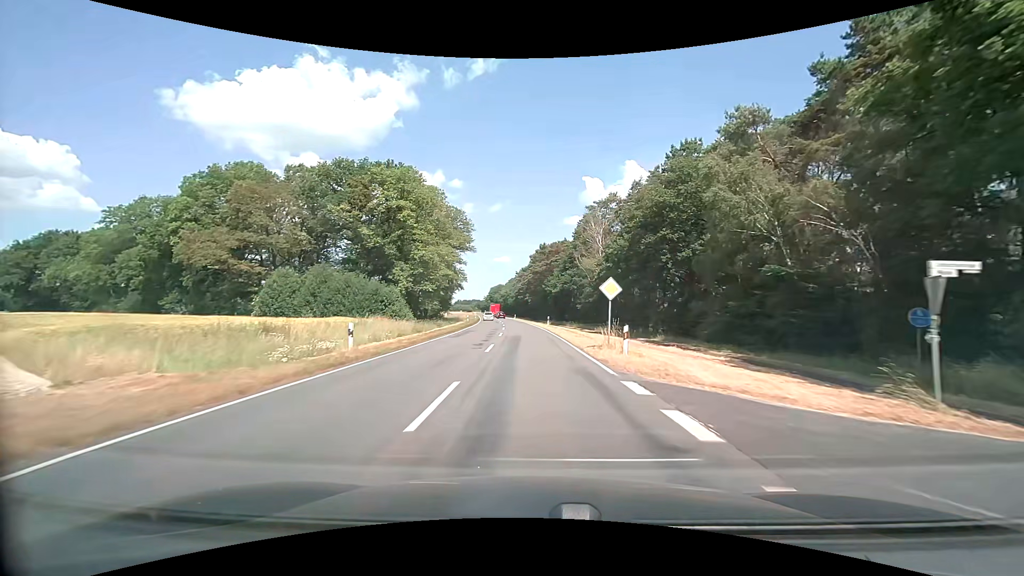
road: secondary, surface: asphalt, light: Day
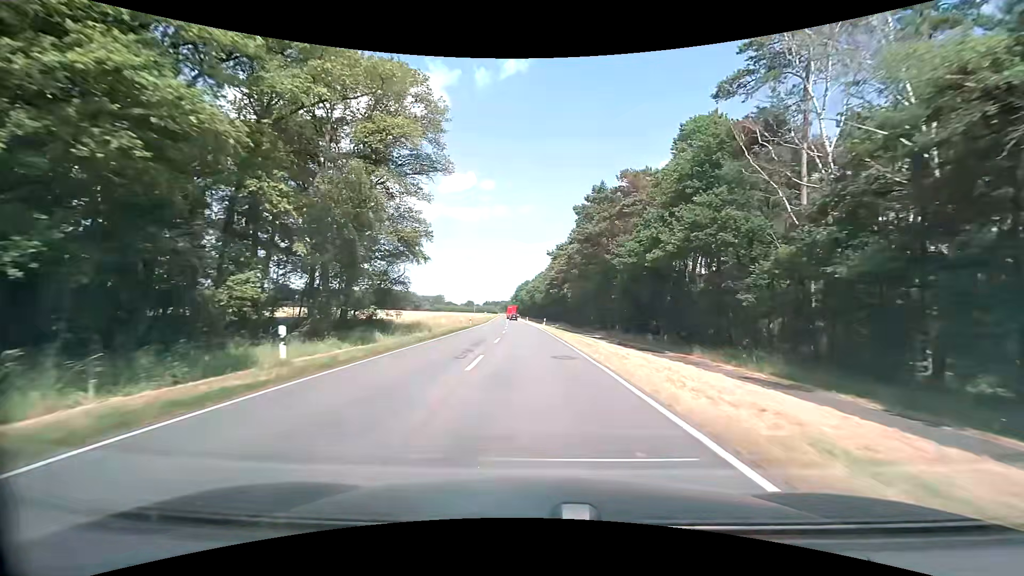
(-1.8, +53.9) m; -4°
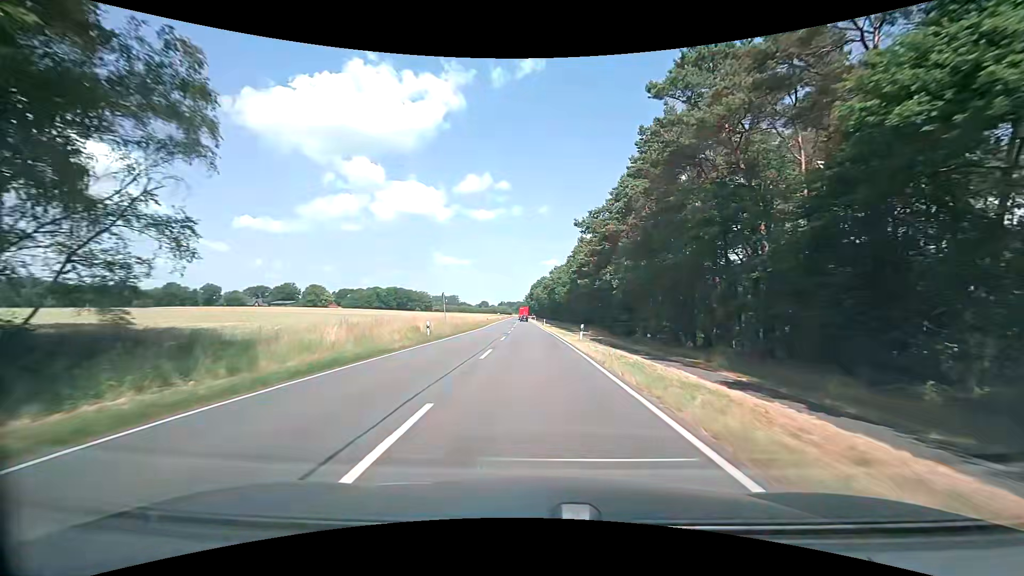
(-0.5, +32.3) m; -2°
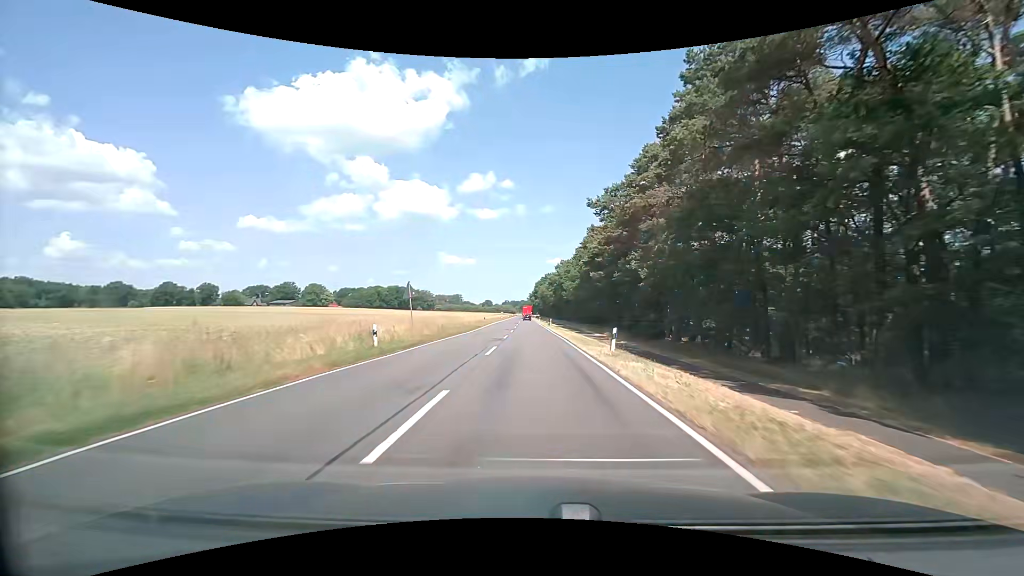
(0.0, +10.7) m; 0°
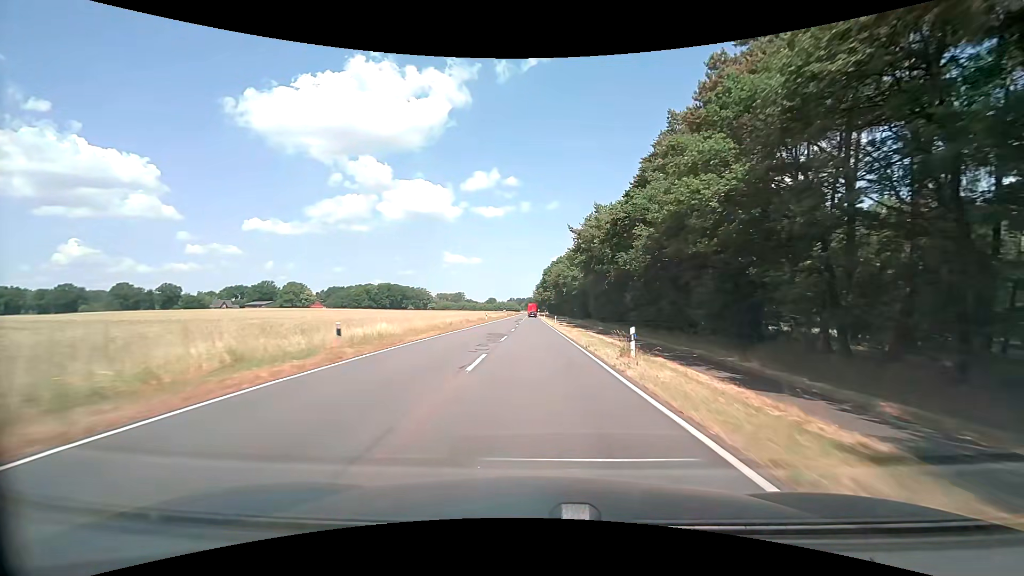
(-0.6, +53.8) m; -1°
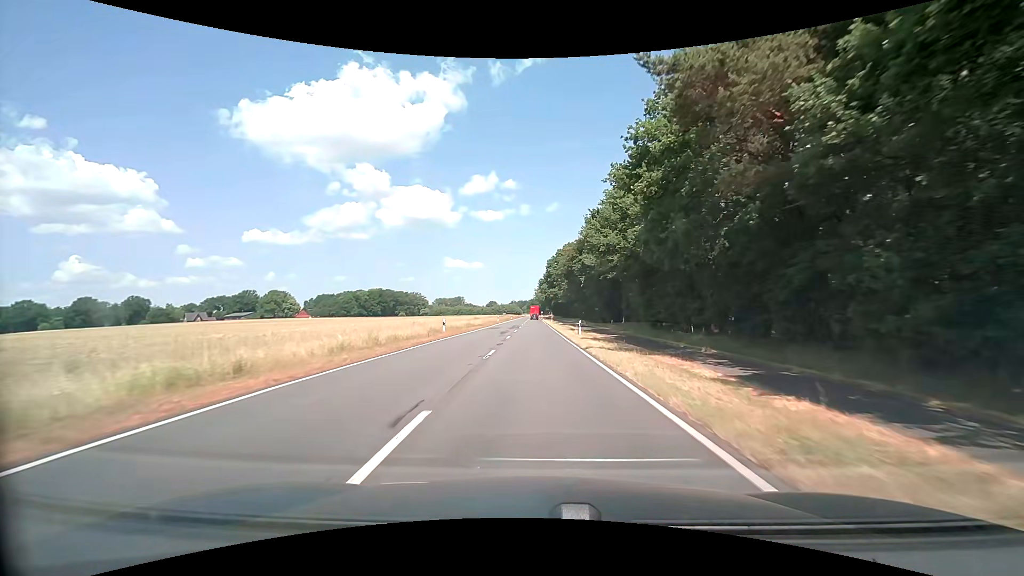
(-0.1, +32.3) m; -1°
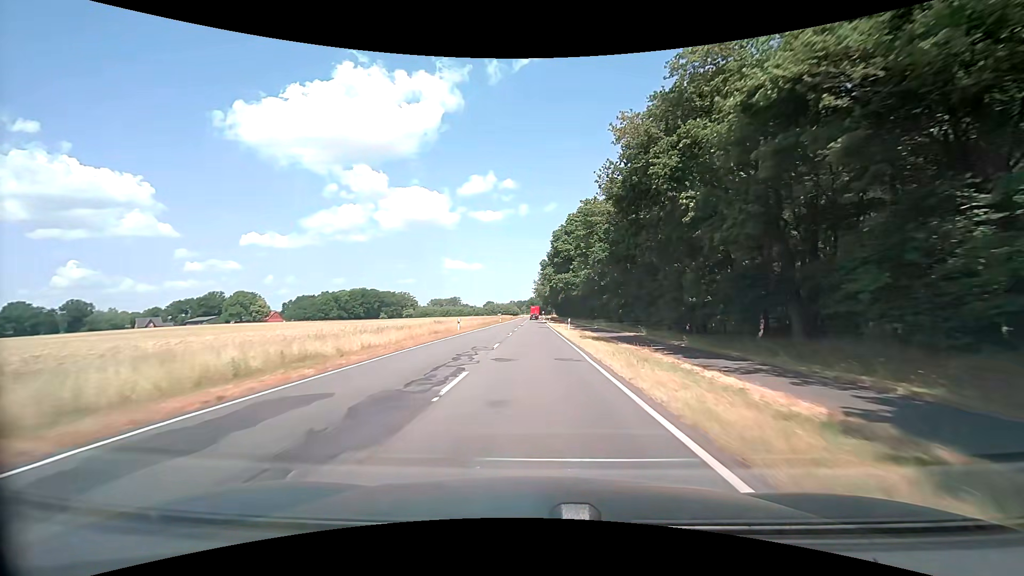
(+0.3, +43.0) m; 0°
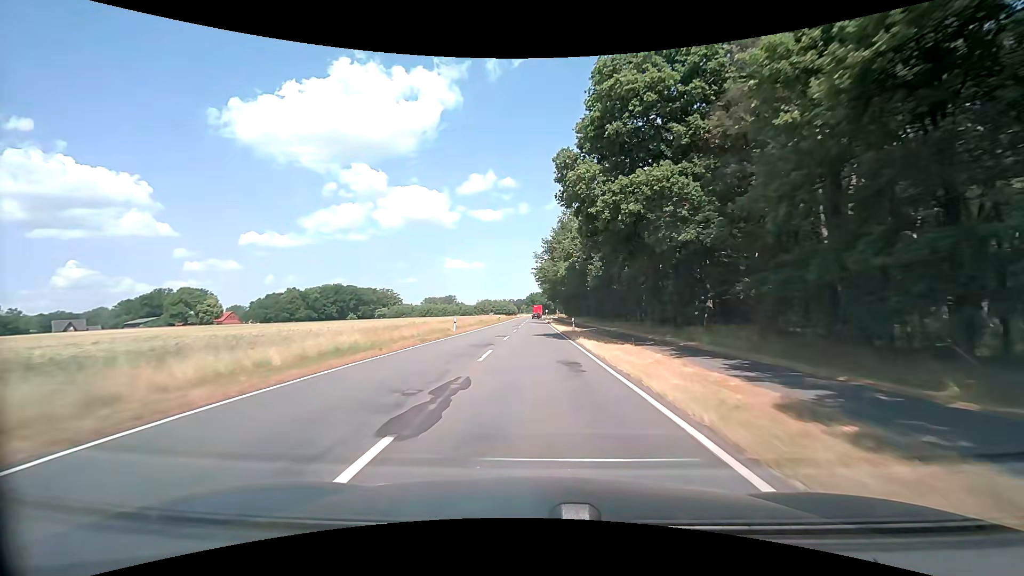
(0.0, +53.6) m; 0°
(0, +10) (0, +20) (0, +30) (0, +40) (0, +50) (0, +60) (0, +70) (0, +80) (0, +90) (0, +100) m
